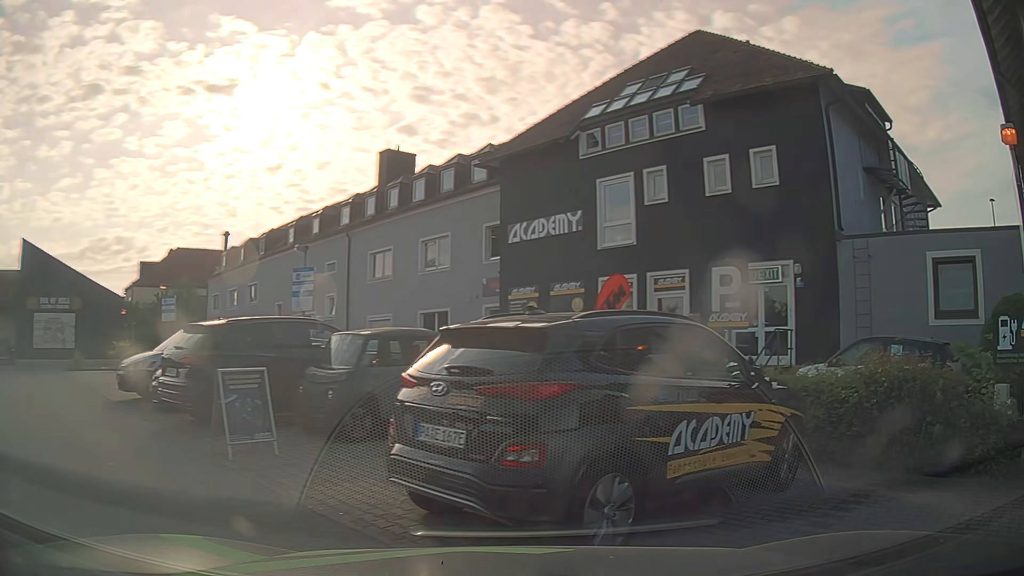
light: Day
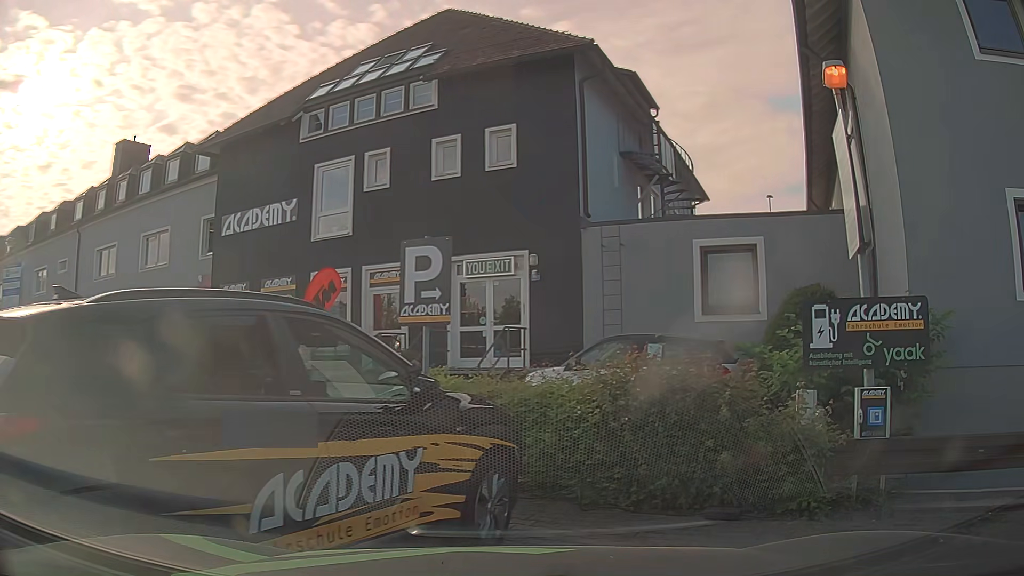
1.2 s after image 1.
(+0.5, +2.0) m; +21°
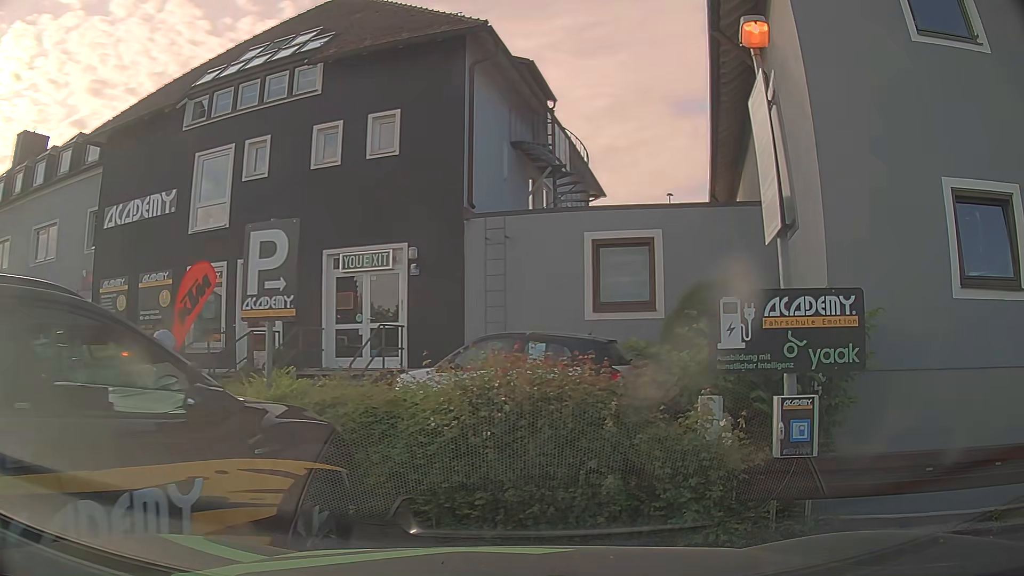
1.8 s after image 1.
(+0.1, +1.0) m; +10°
